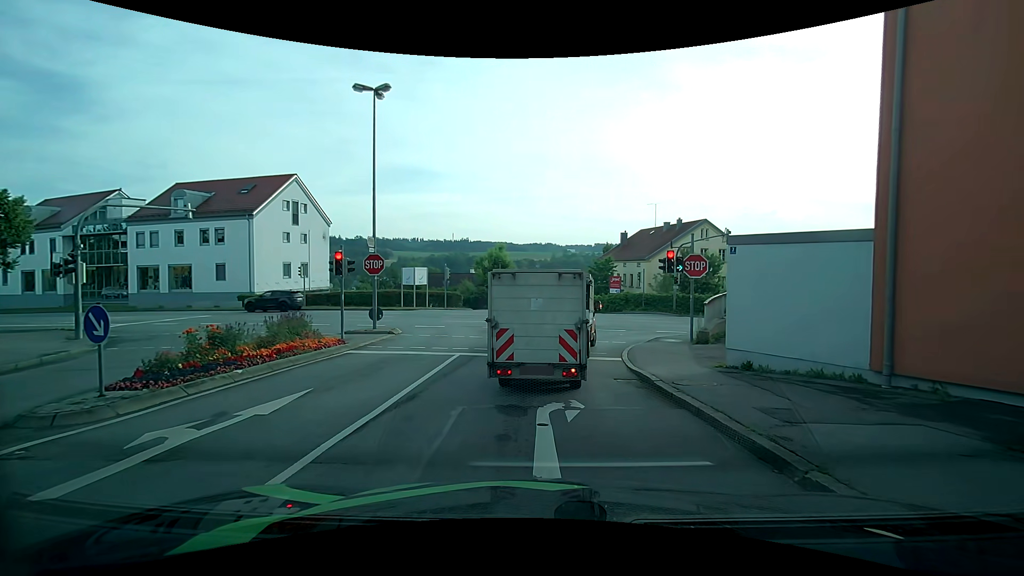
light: Day
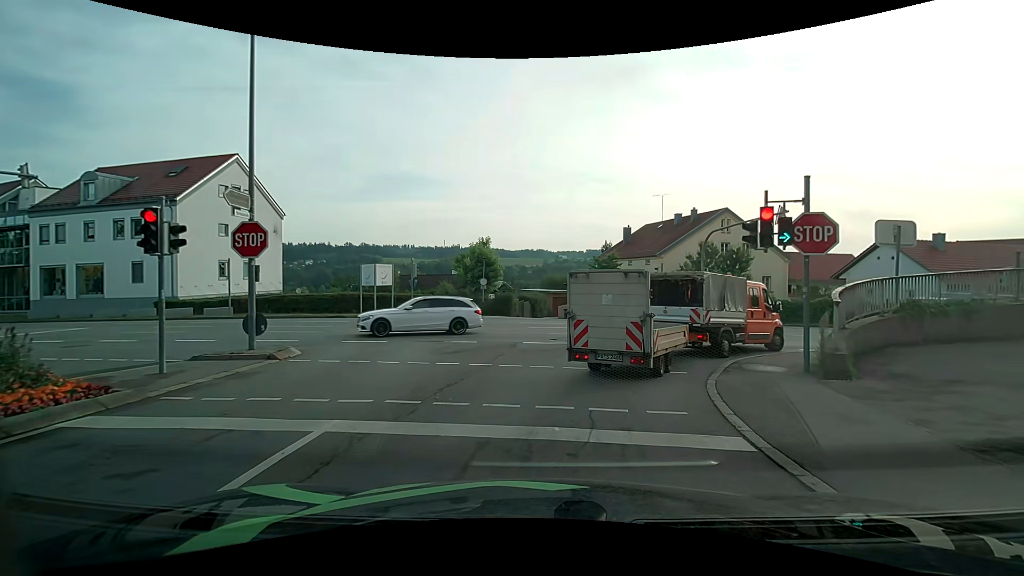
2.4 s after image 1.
(+0.4, +8.8) m; +3°
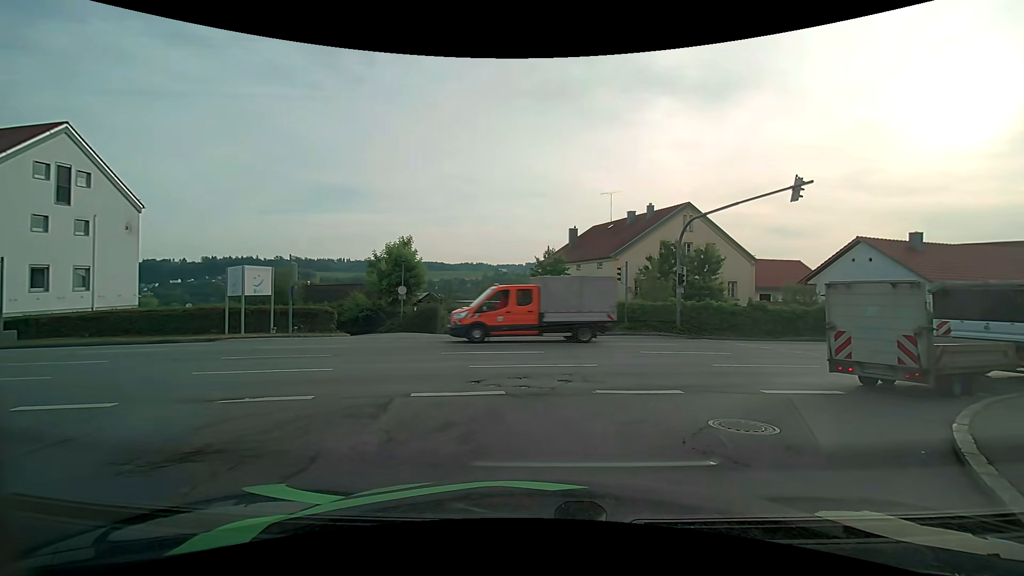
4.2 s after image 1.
(+0.4, +8.3) m; +7°
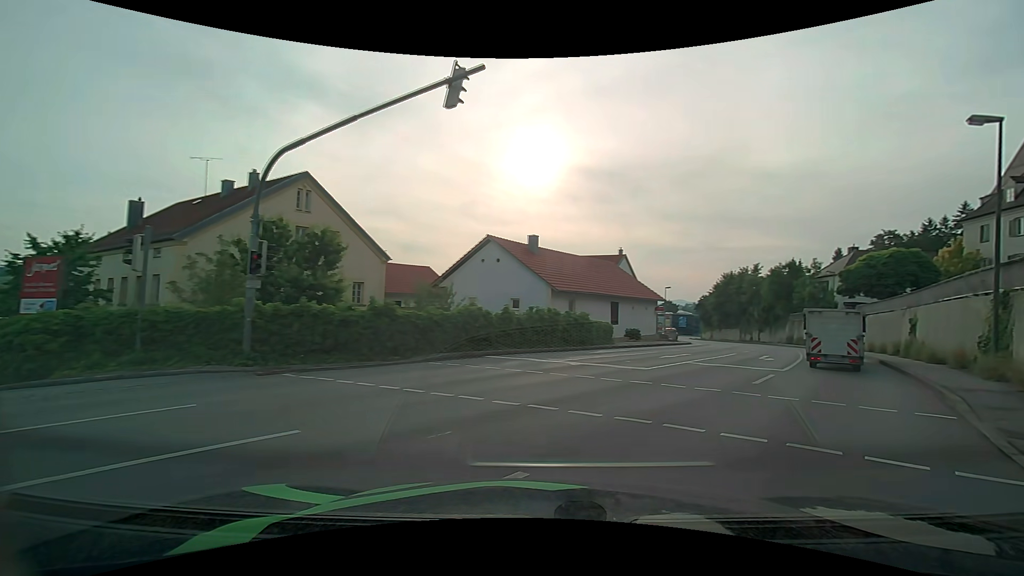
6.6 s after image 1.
(+3.4, +10.5) m; +39°
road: tertiary
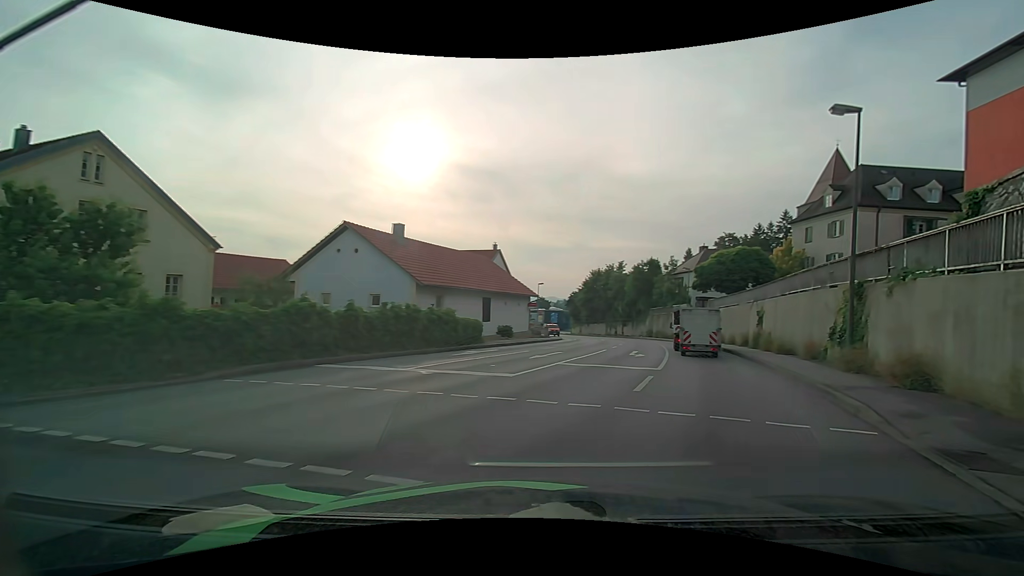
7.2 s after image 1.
(+0.4, +3.1) m; +14°
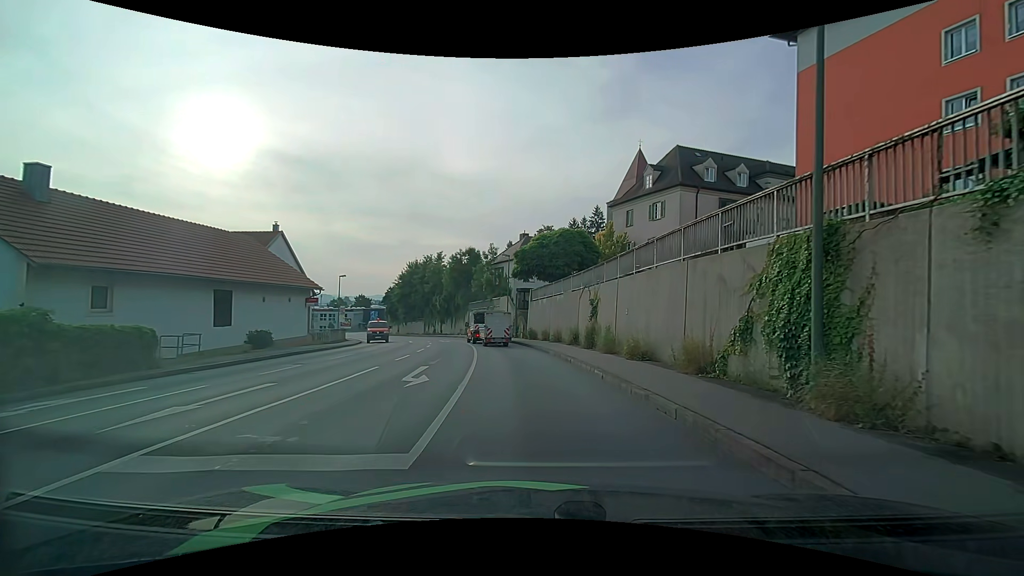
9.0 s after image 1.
(+2.5, +9.9) m; +21°
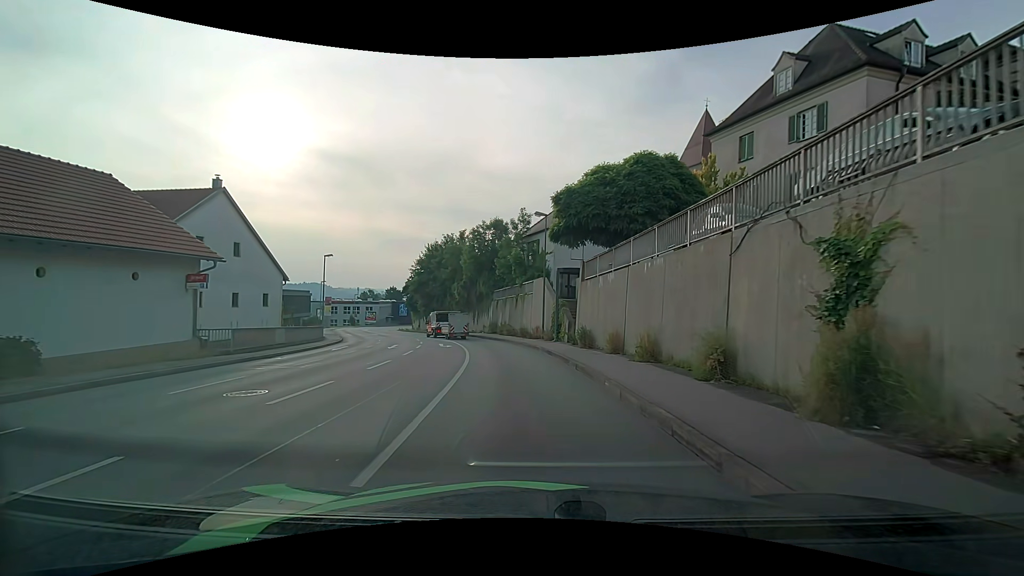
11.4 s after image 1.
(-0.7, +16.7) m; -5°
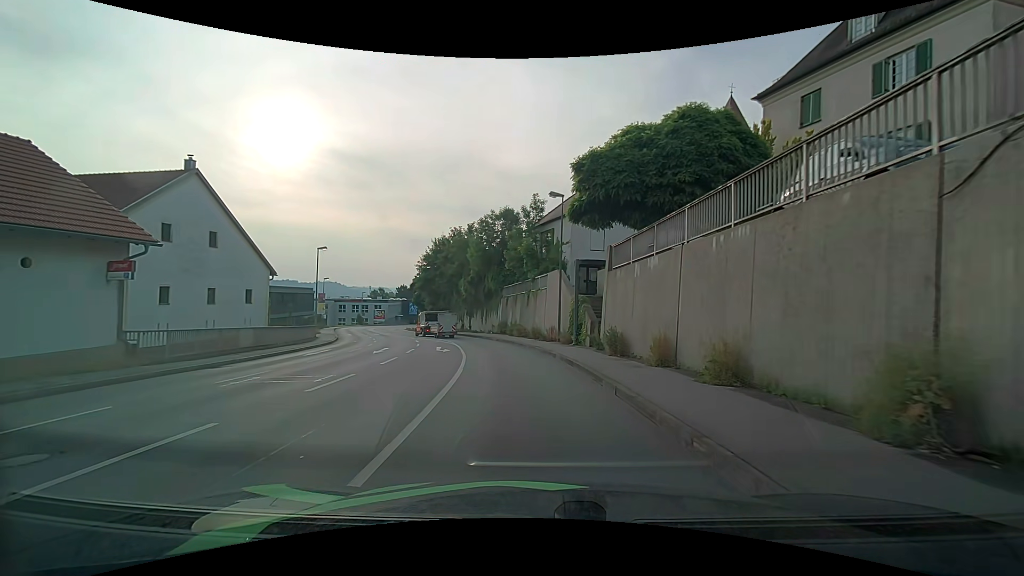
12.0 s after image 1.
(-0.1, +4.7) m; -1°
(0, +10) (-1, +20) (-3, +30) (-6, +39) (-10, +49) (-14, +58) (-18, +67) (-22, +76) (-26, +85) (-29, +95) m
